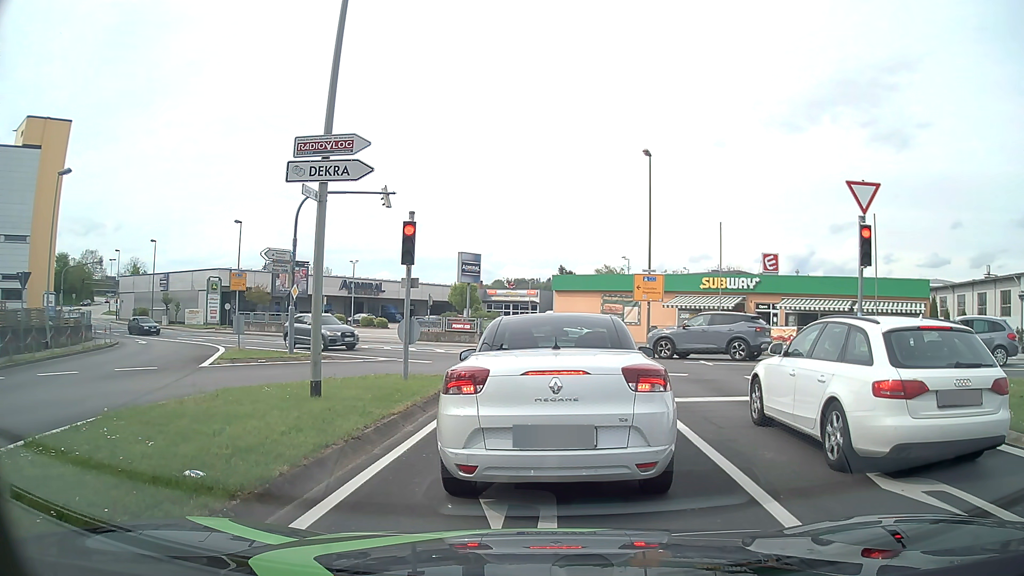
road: tertiary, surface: asphalt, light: Day
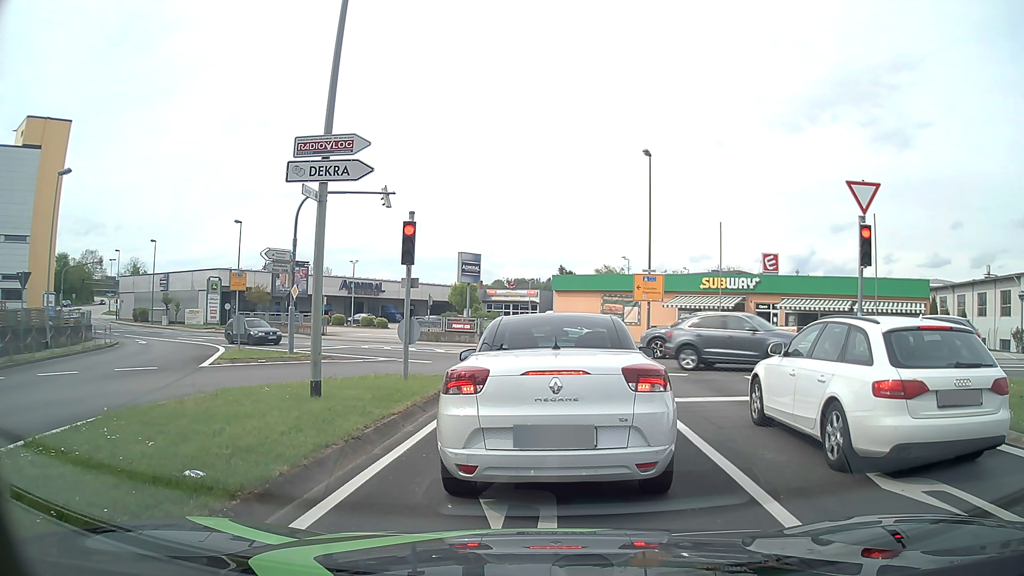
(0.0, 0.0) m; 0°
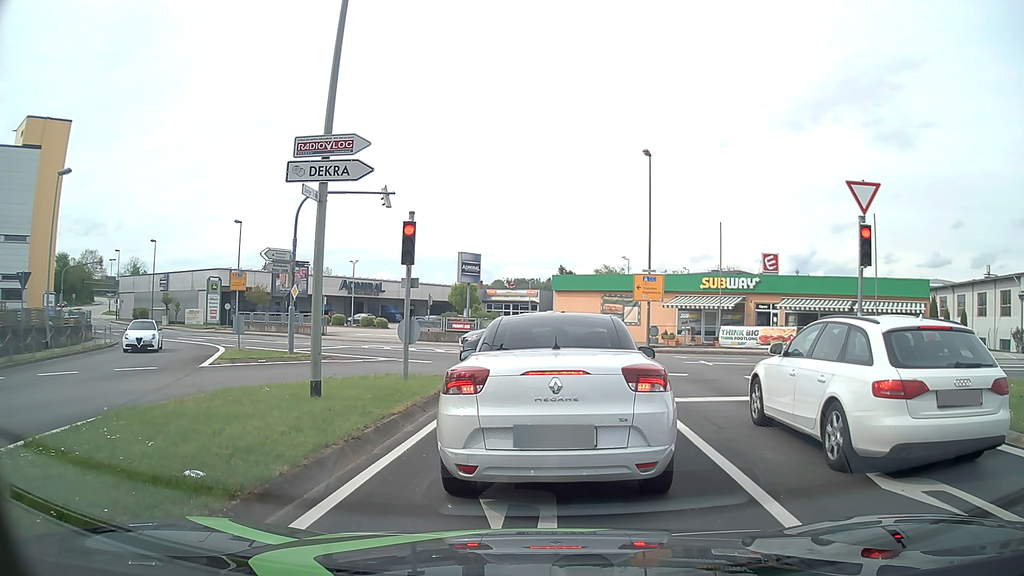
(0.0, 0.0) m; 0°
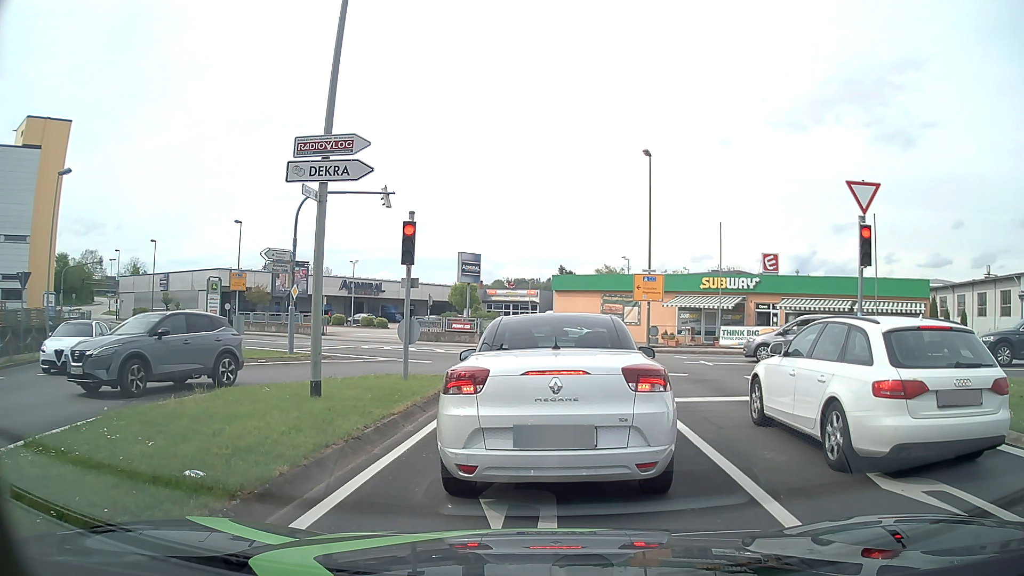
(0.0, 0.0) m; 0°
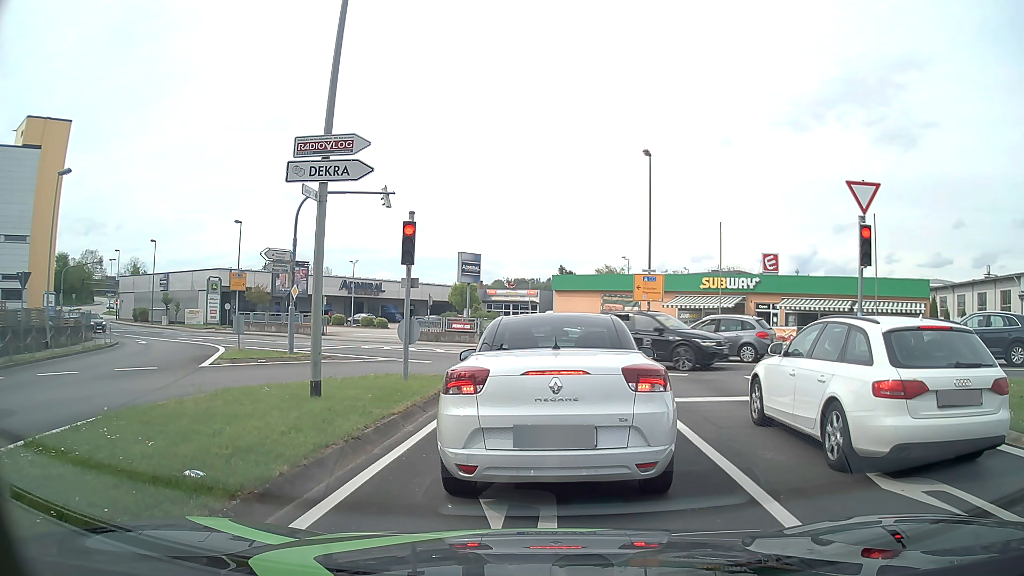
(0.0, 0.0) m; 0°
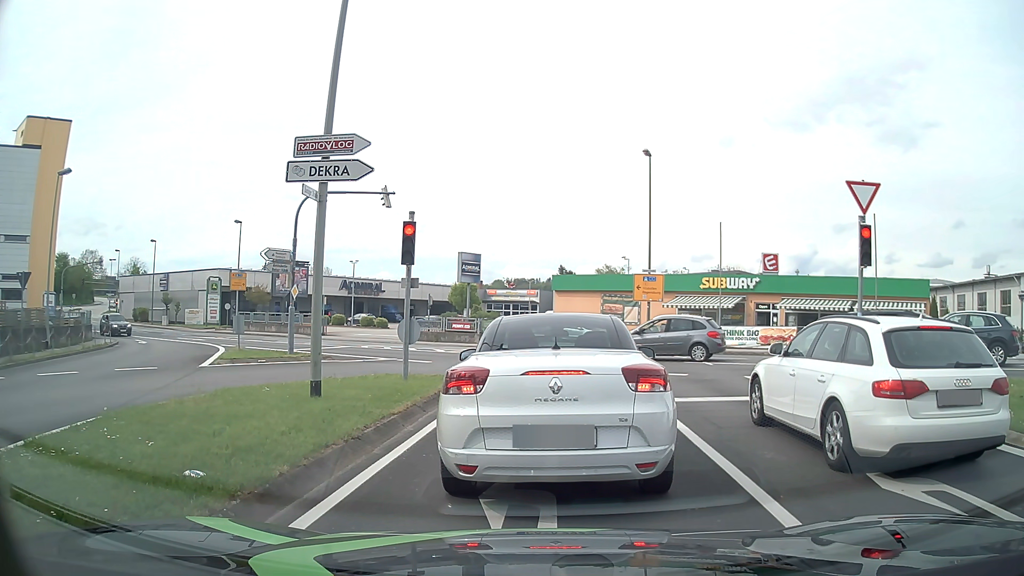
(0.0, 0.0) m; 0°
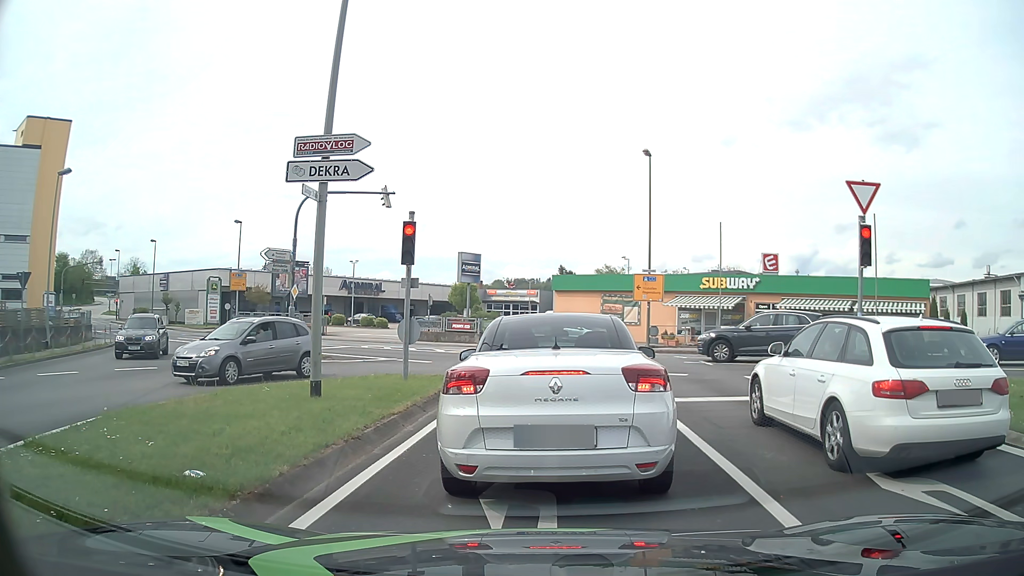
(0.0, 0.0) m; 0°
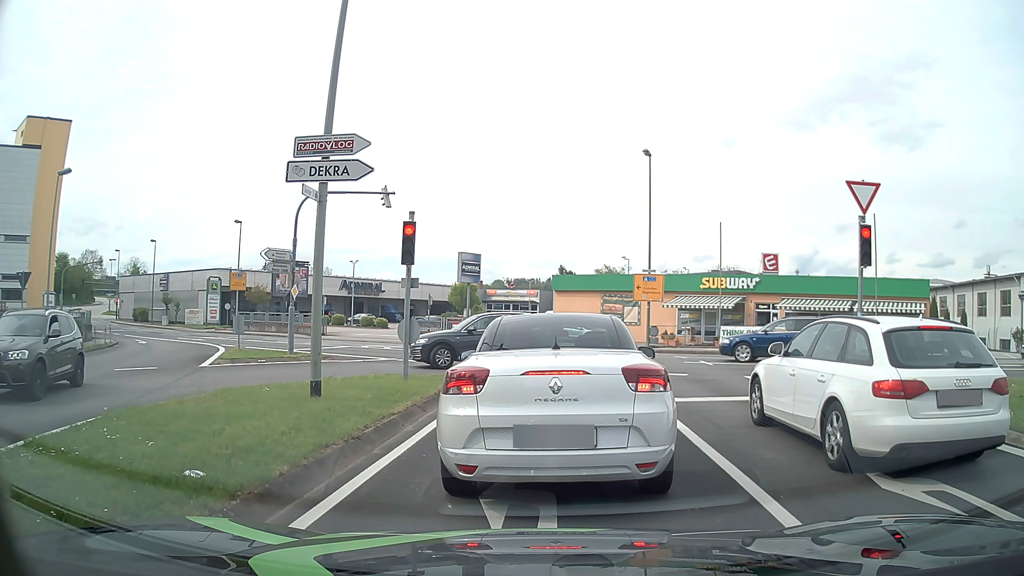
(0.0, 0.0) m; 0°
